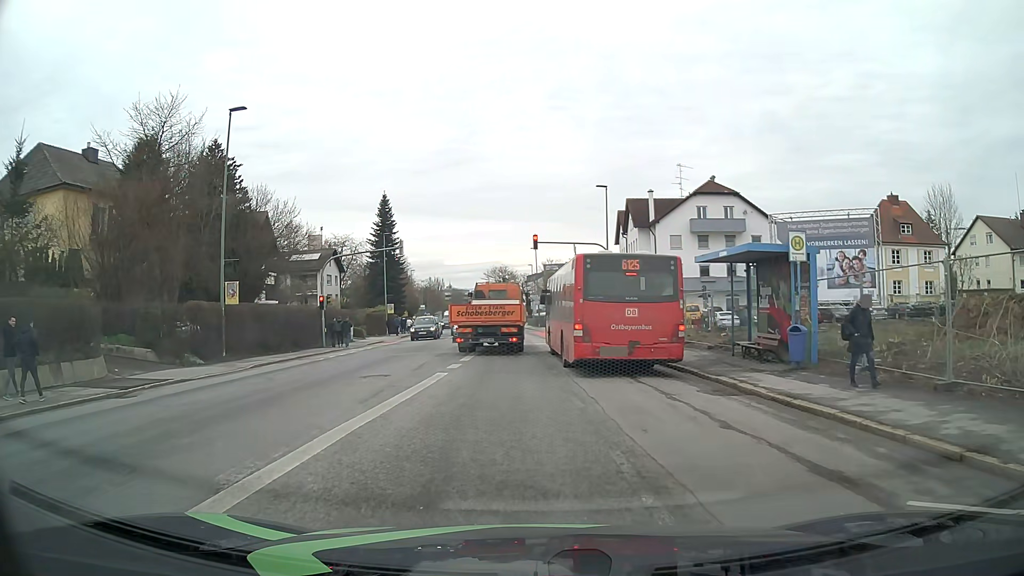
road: tertiary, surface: asphalt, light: Day
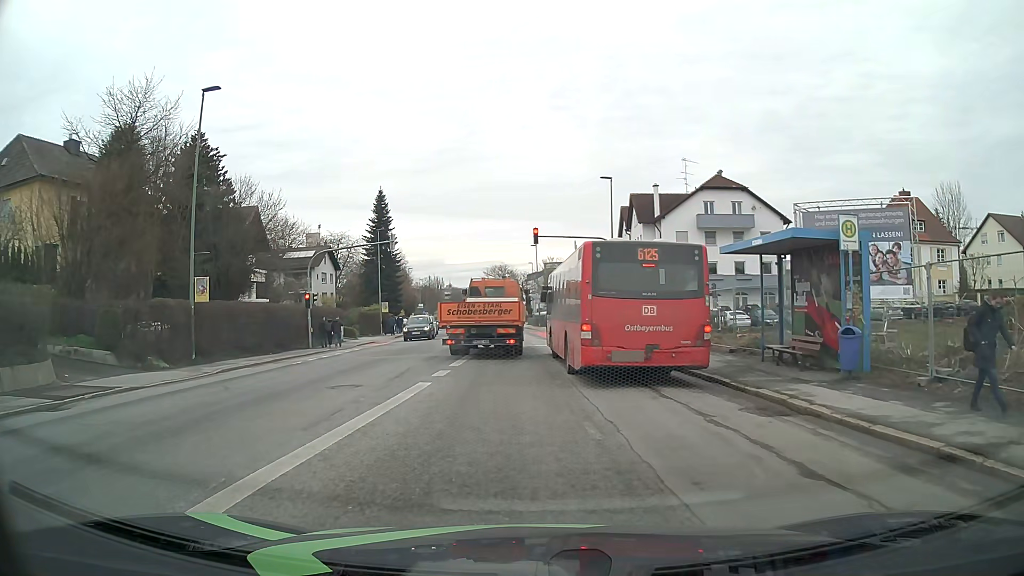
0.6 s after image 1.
(0.0, +2.5) m; 0°
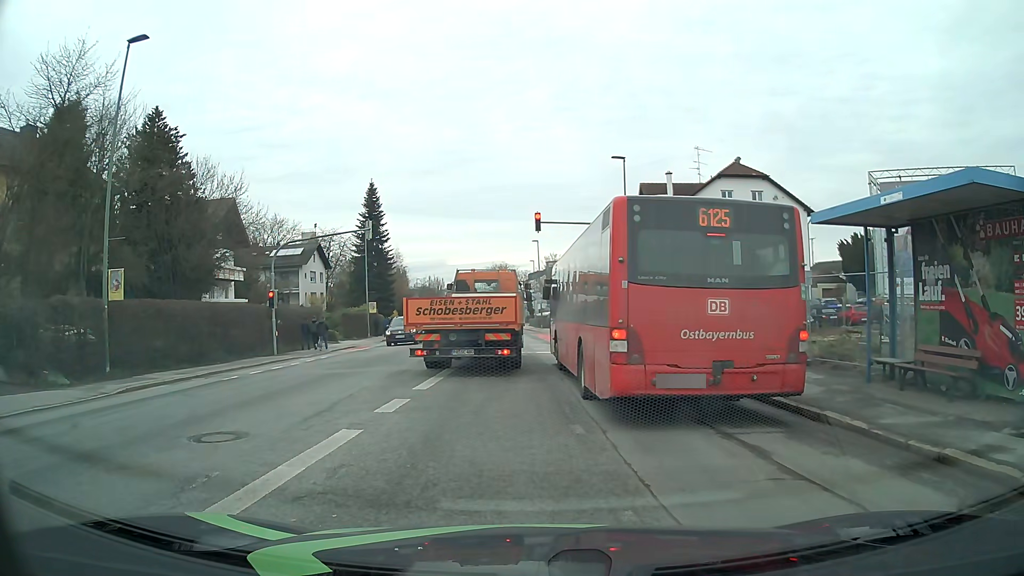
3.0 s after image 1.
(0.0, +5.4) m; 0°
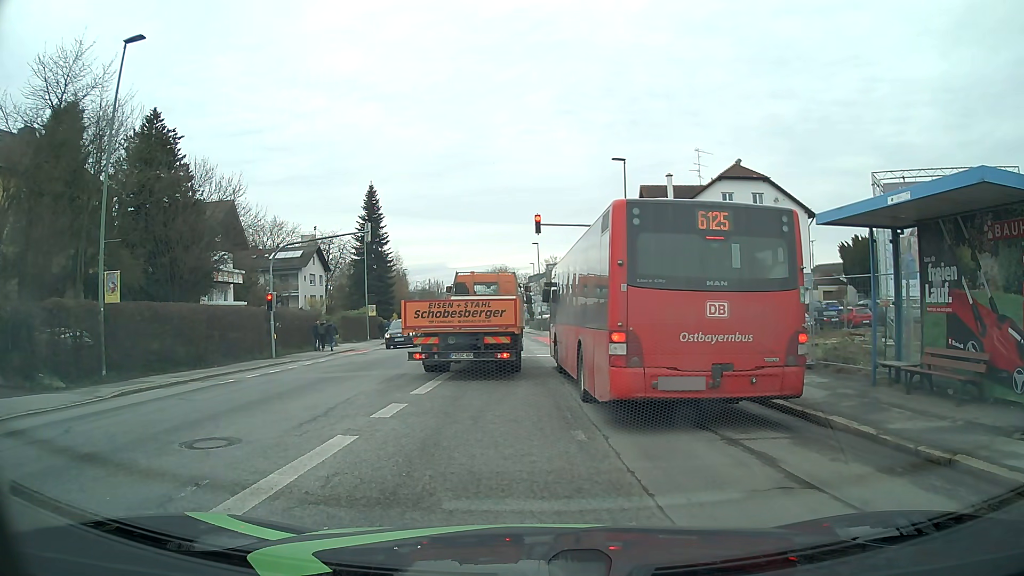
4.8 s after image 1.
(0.0, +0.3) m; 0°
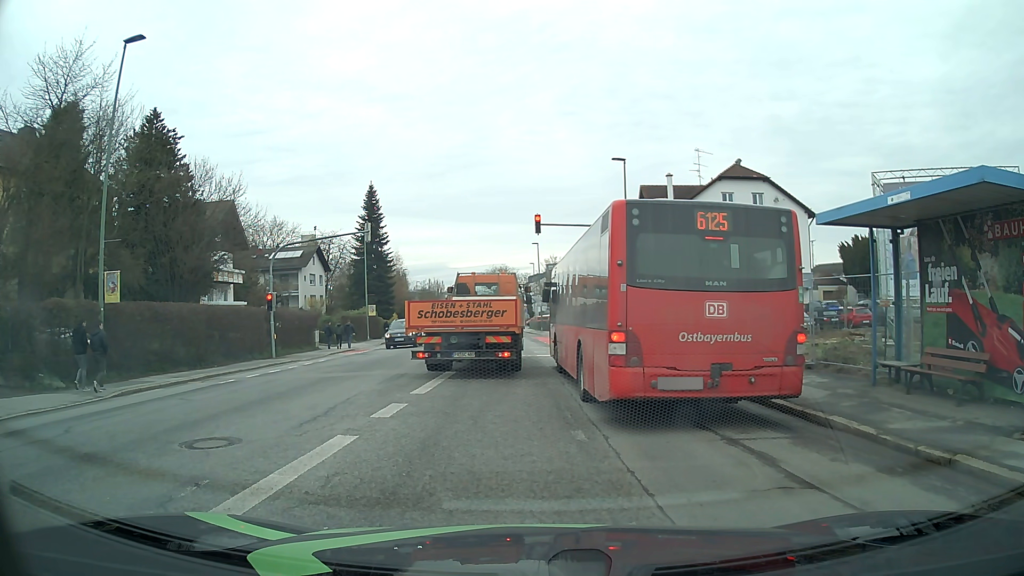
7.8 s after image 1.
(0.0, 0.0) m; 0°
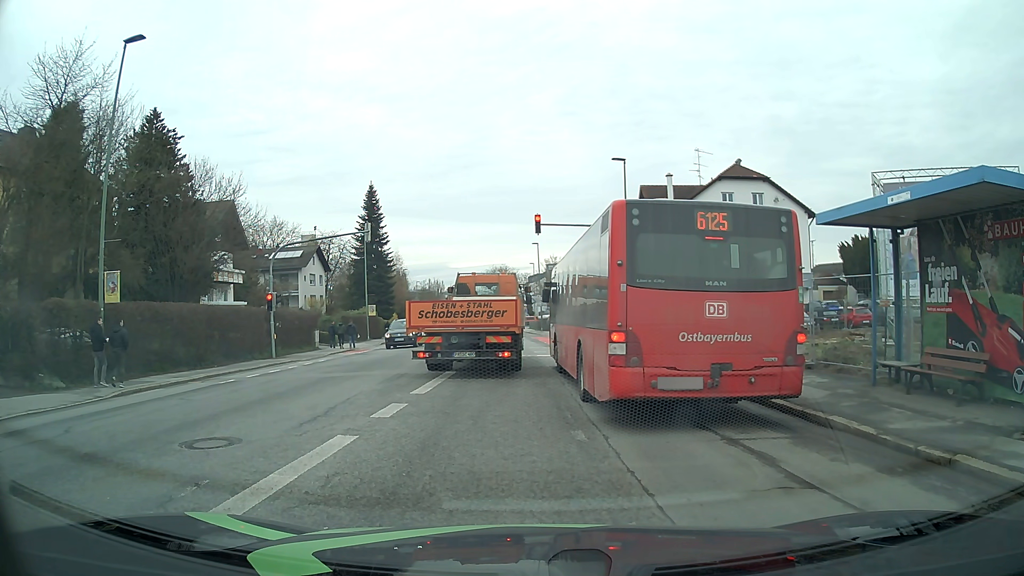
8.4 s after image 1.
(0.0, 0.0) m; 0°
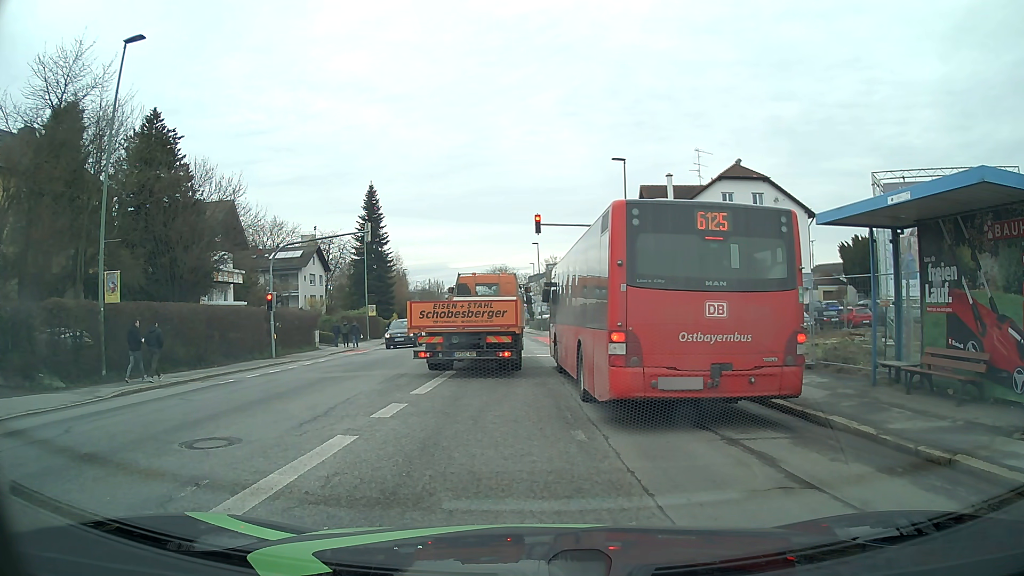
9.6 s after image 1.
(0.0, 0.0) m; 0°
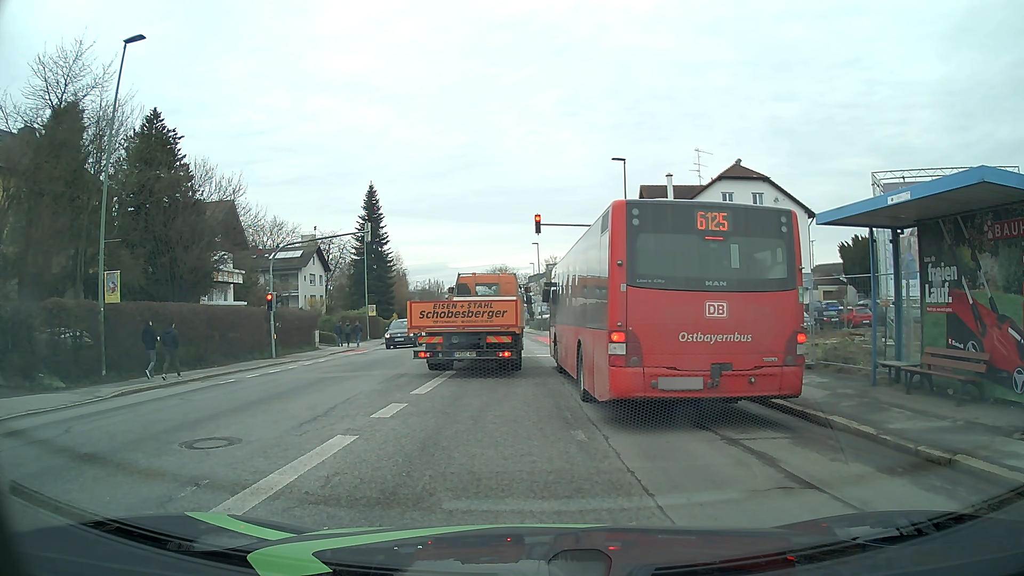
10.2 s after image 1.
(0.0, 0.0) m; 0°
(0, +10) (0, +20) (0, +30) (-1, +40) (-1, +50) (-2, +60) (-3, +70) (-4, +80) (-5, +90) (-6, +100) m
